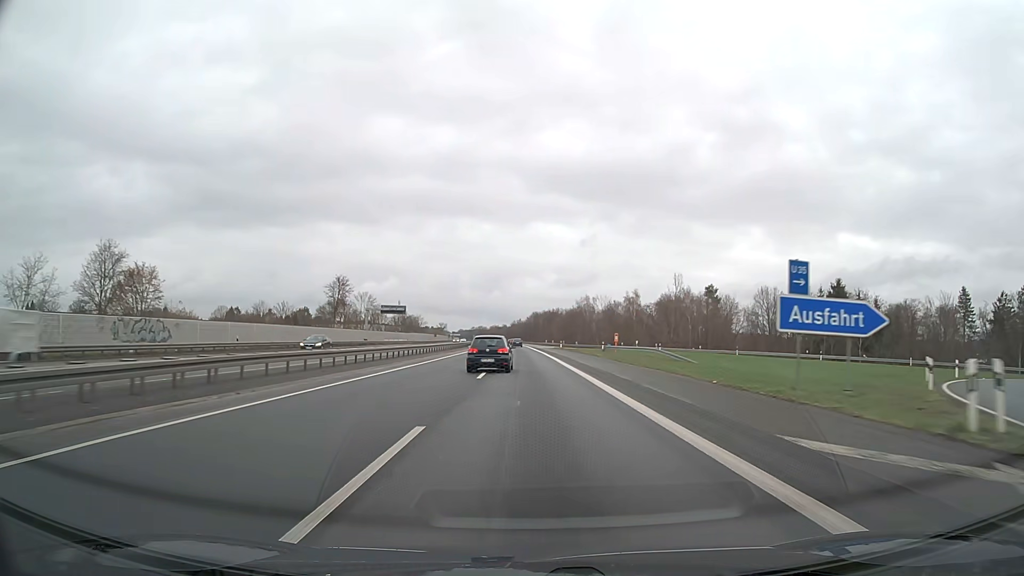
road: motorway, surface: asphalt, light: Day
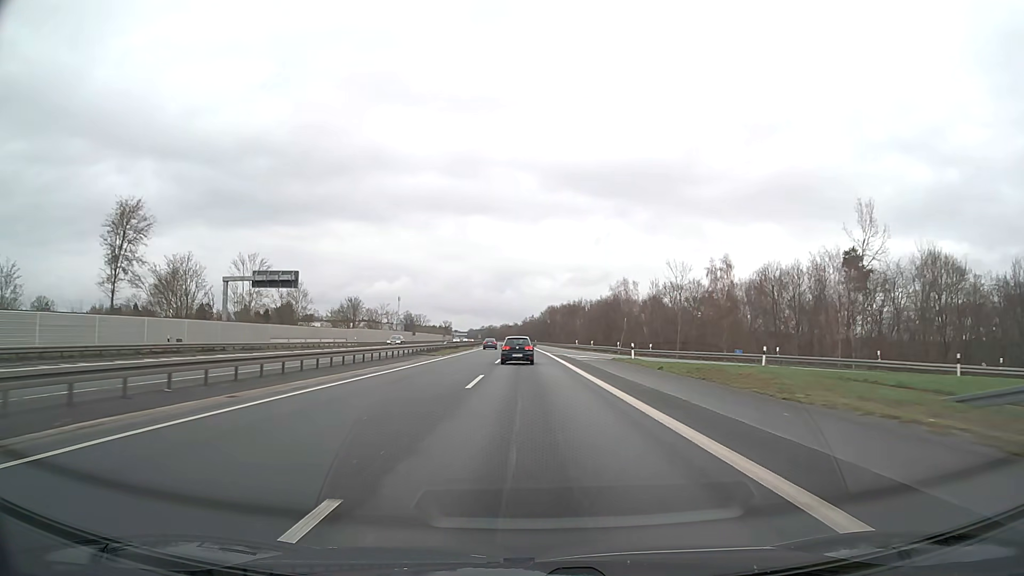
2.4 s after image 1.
(-0.5, +63.3) m; -1°
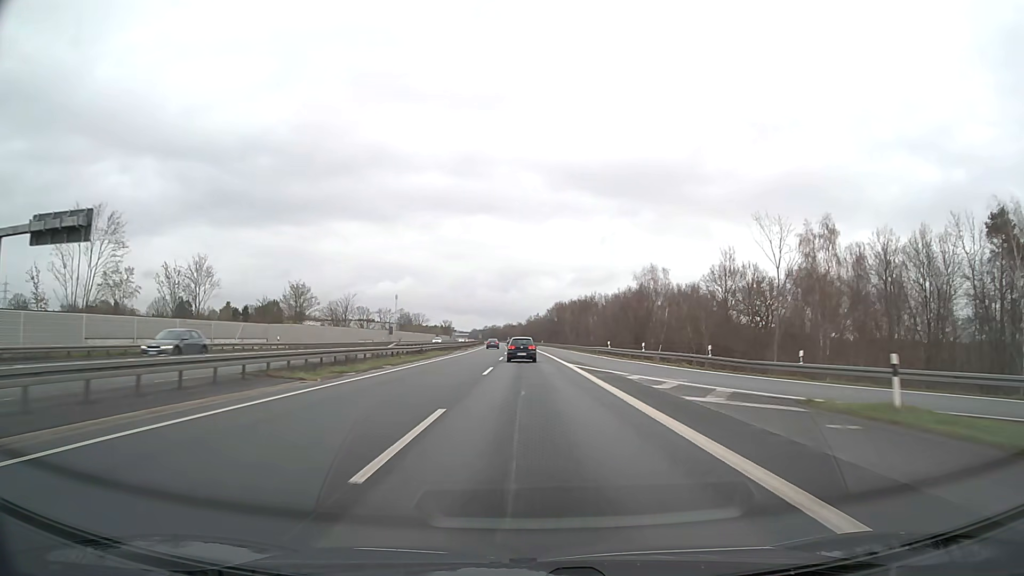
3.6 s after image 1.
(-0.1, +31.7) m; 0°
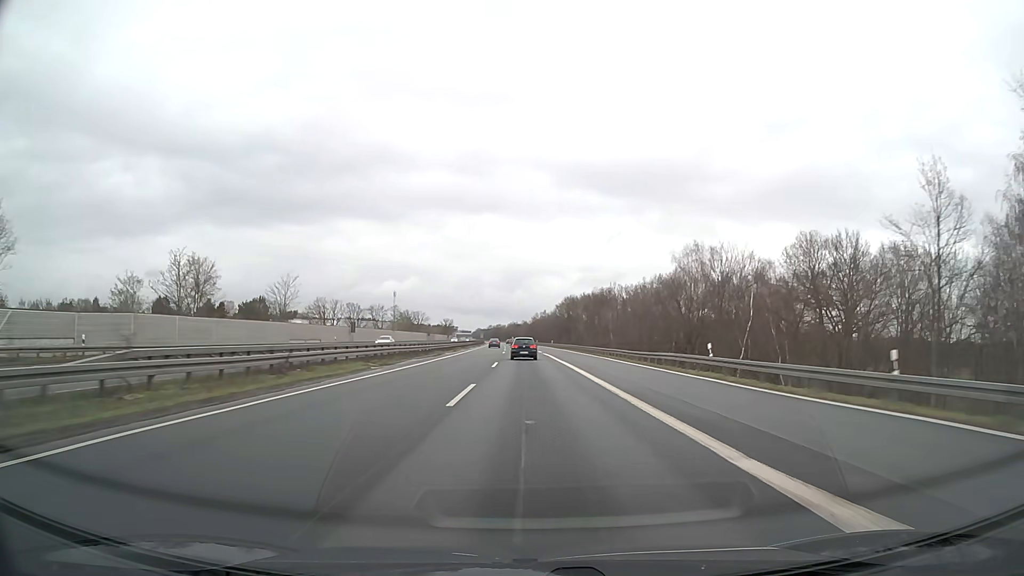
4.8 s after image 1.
(-0.1, +31.7) m; 0°
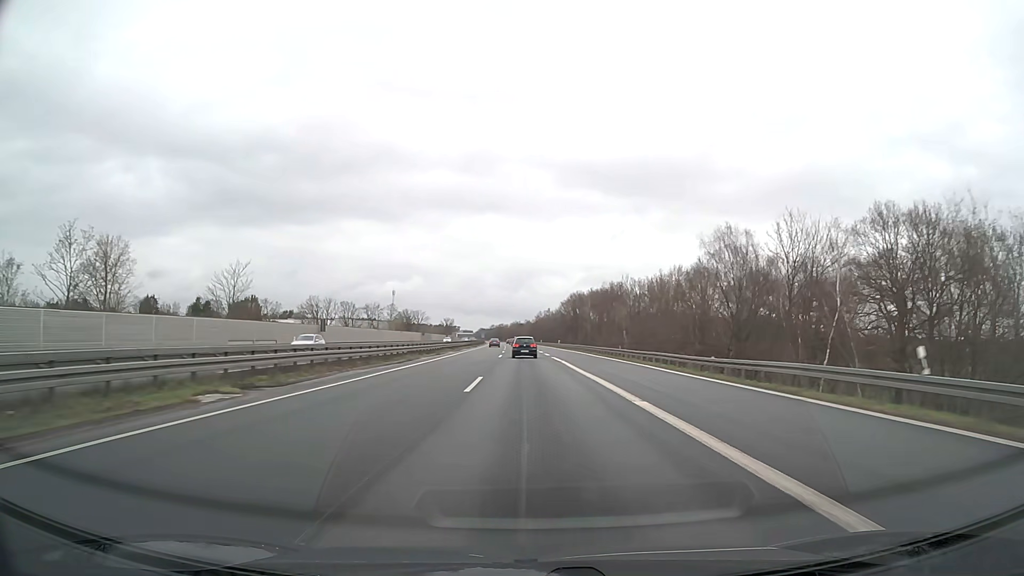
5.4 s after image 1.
(-0.1, +15.9) m; 0°
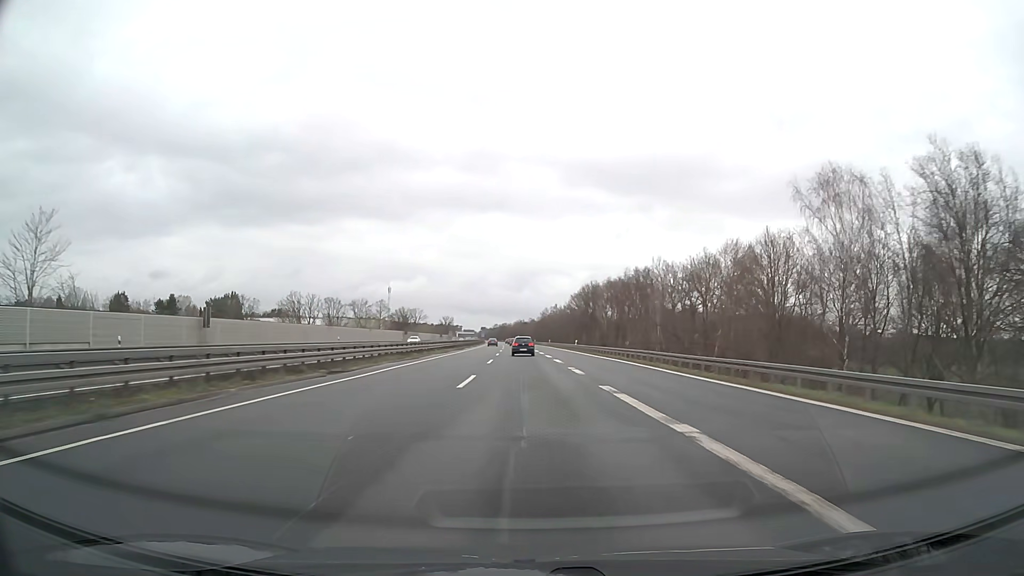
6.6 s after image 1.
(-0.1, +31.7) m; 0°
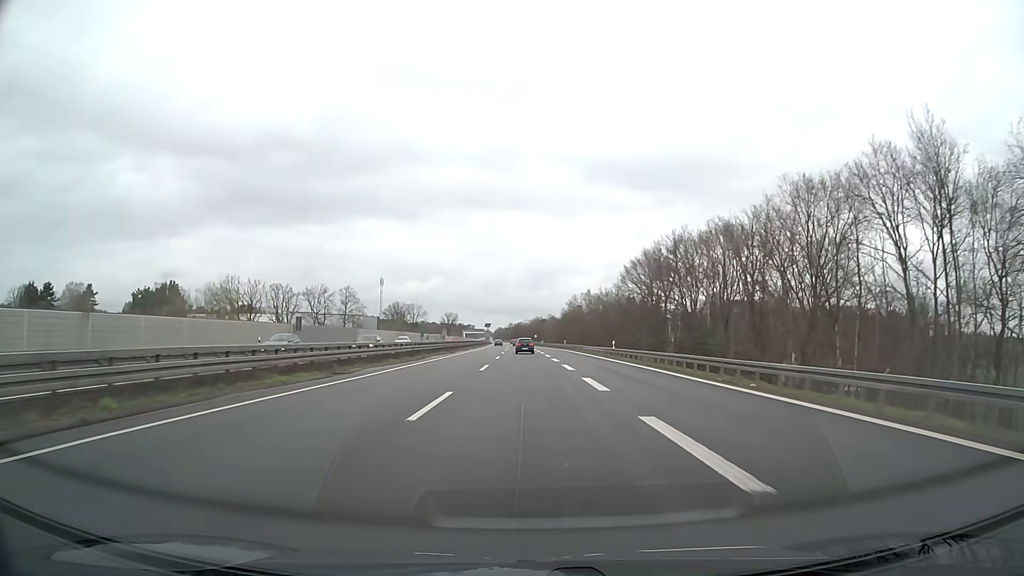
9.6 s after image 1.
(-1.1, +79.2) m; -1°
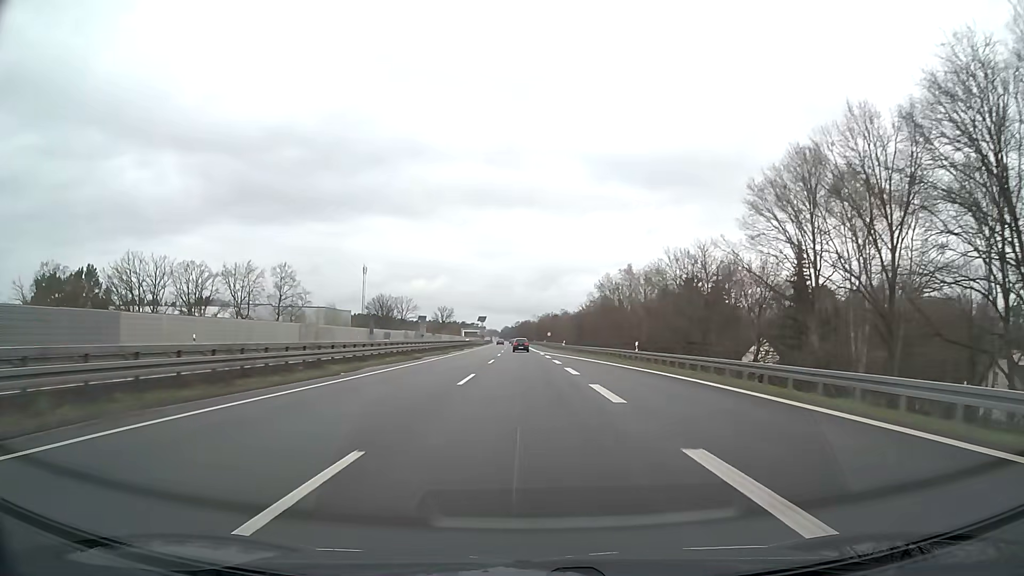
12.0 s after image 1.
(-0.5, +63.4) m; -1°
(0, +10) (0, +20) (0, +30) (0, +40) (0, +50) (0, +60) (-1, +70) (-1, +80) (-1, +90) (-1, +100) m
